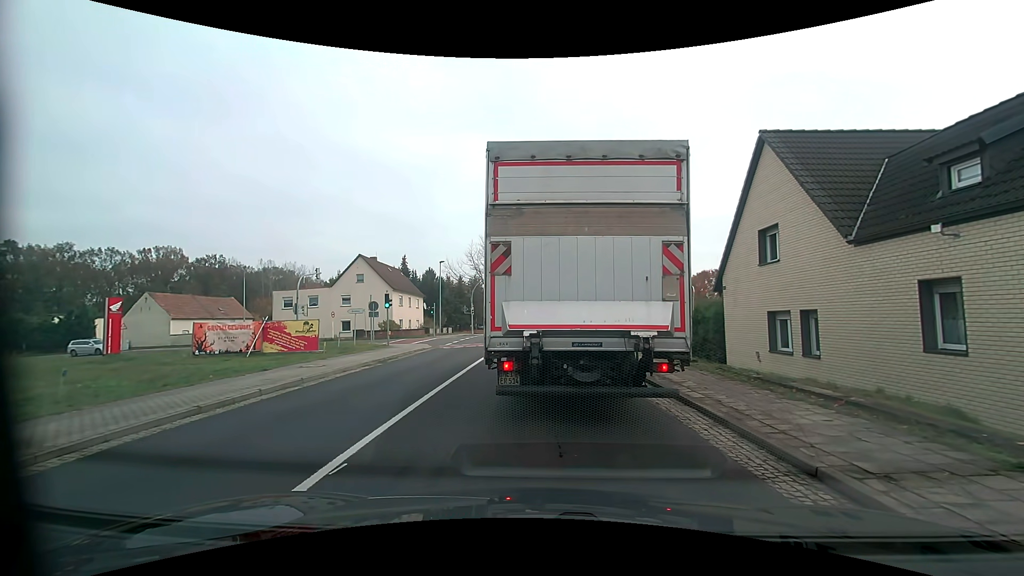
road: primary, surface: asphalt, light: Day
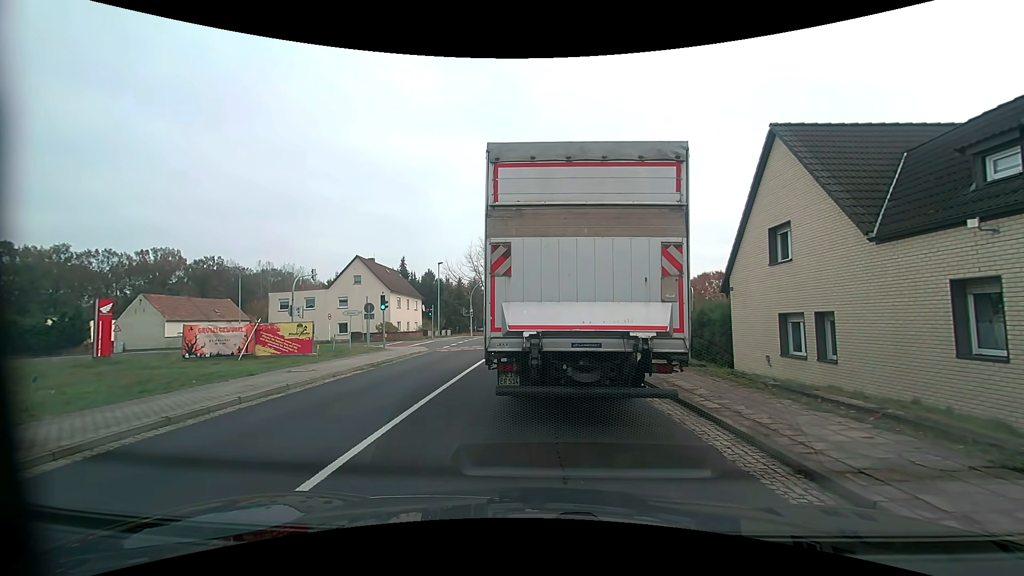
(0.0, +0.7) m; 0°
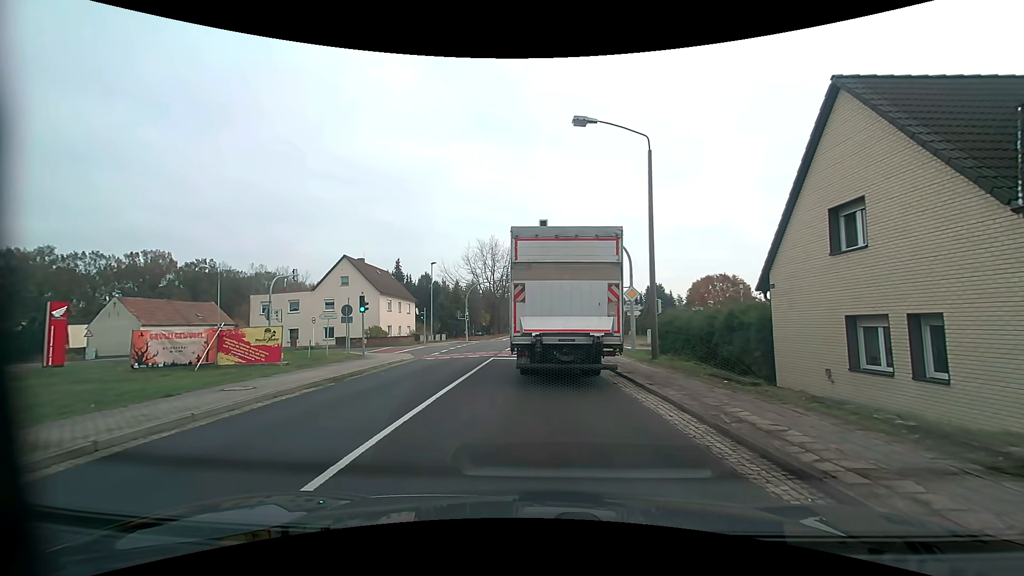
(0.0, +3.8) m; +1°
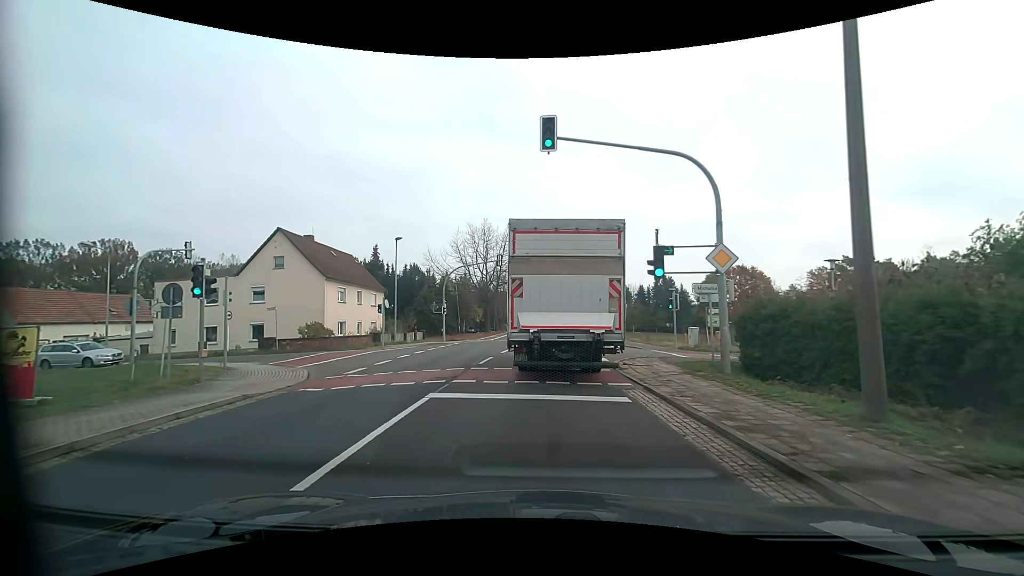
(0.0, +12.8) m; 0°
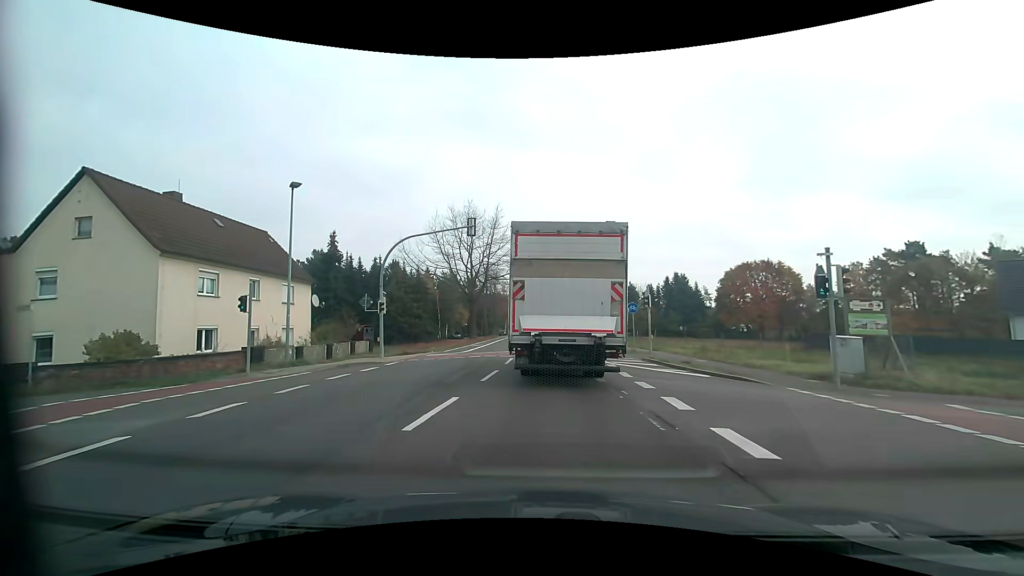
(0.0, +15.9) m; 0°
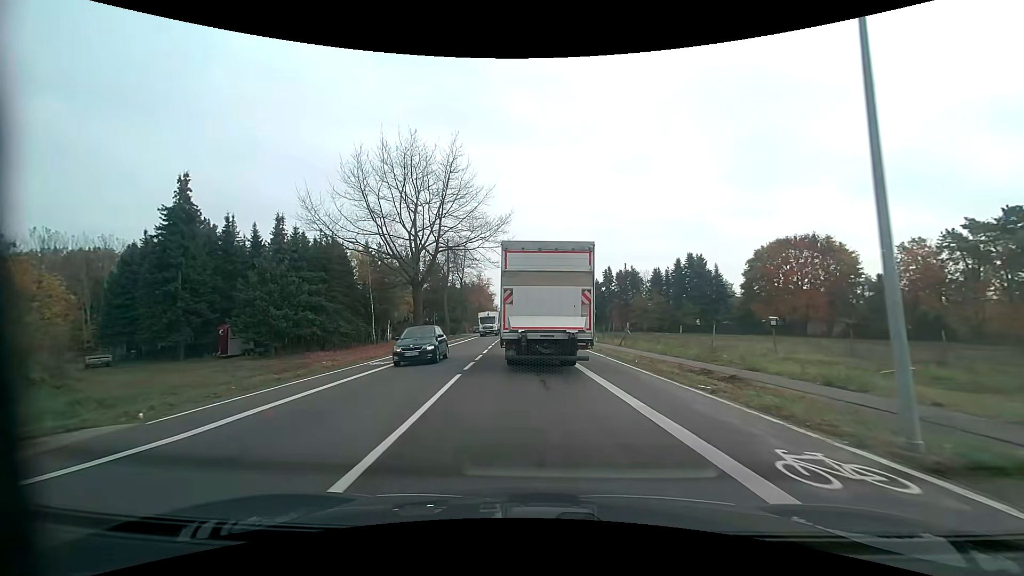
(+0.5, +25.5) m; +2°
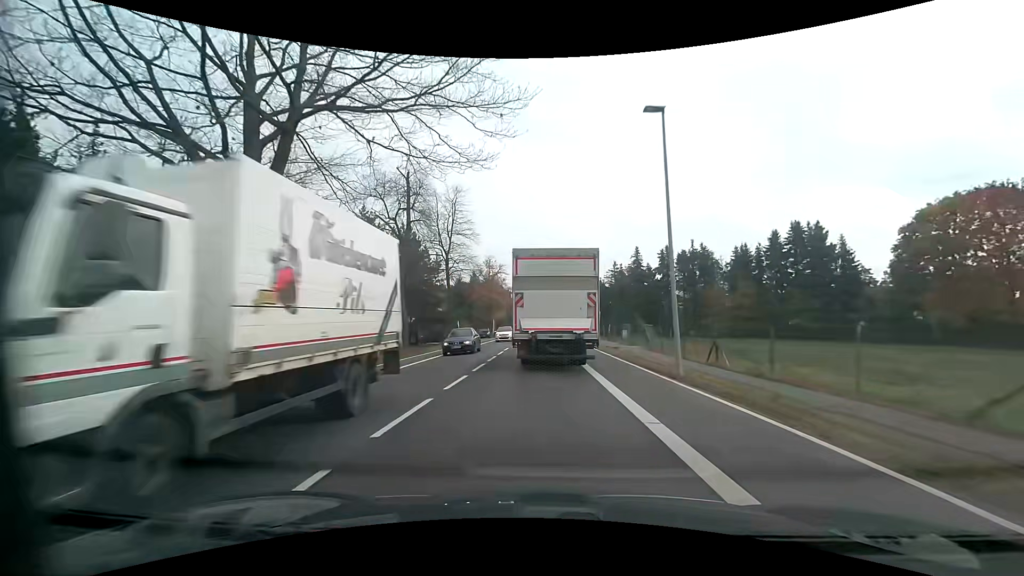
(-0.8, +31.5) m; -3°
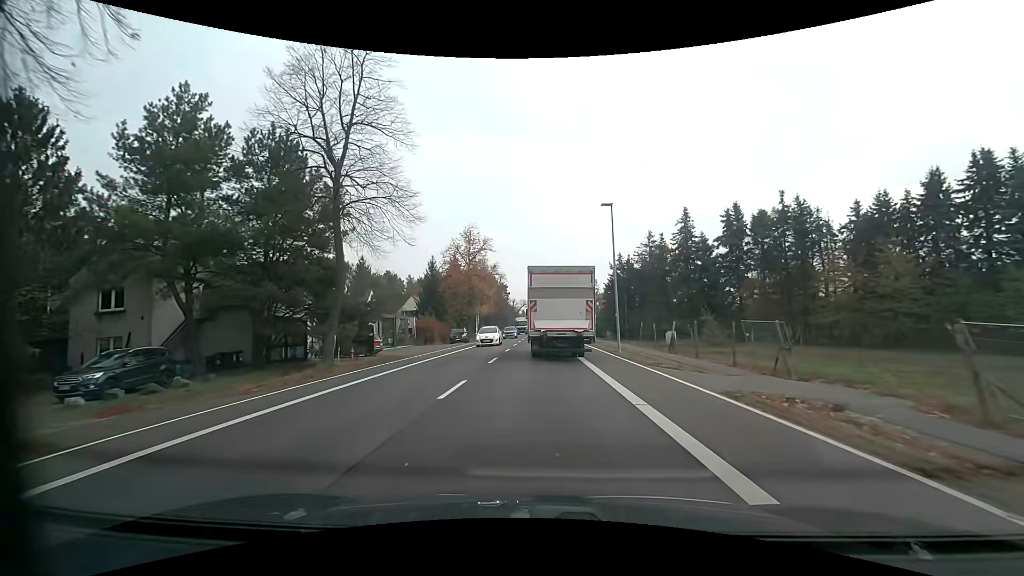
(-0.1, +28.6) m; 0°
(0, +10) (0, +20) (0, +30) (0, +40) (0, +50) (0, +60) (0, +70) (0, +80) (0, +90) (0, +100) m
